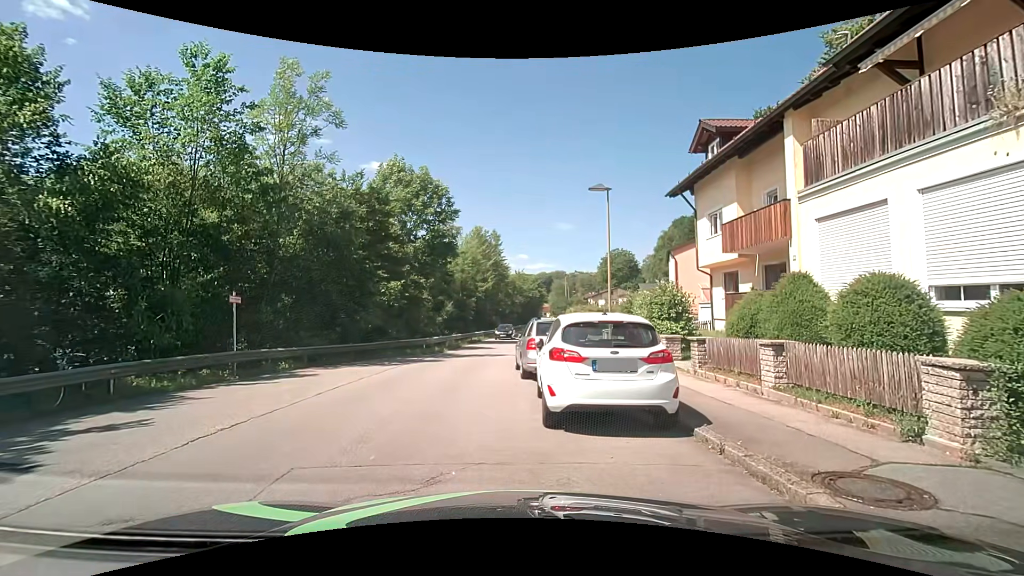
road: residential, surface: asphalt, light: Day
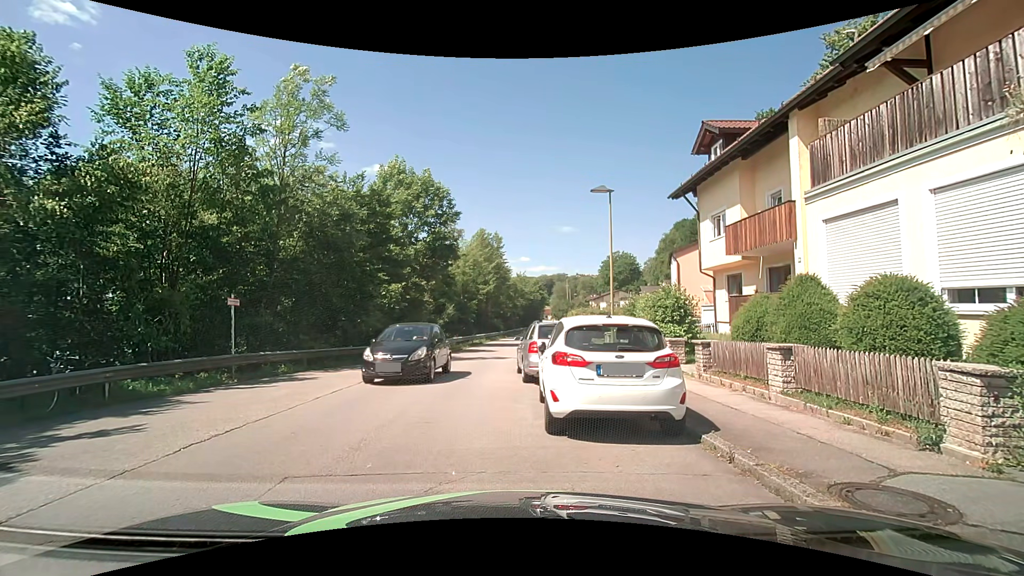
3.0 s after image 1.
(0.0, +0.3) m; 0°
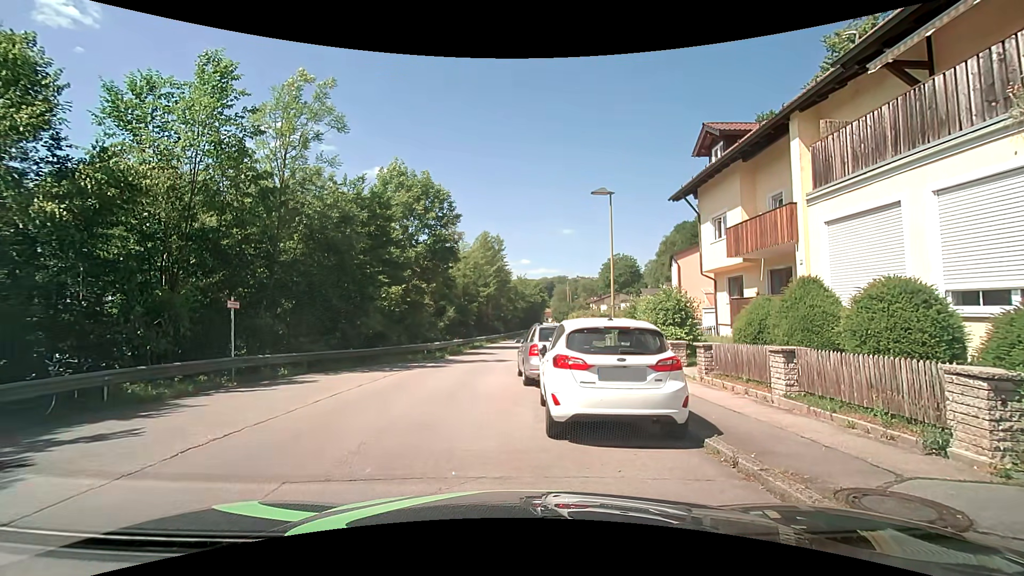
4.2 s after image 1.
(0.0, +0.1) m; 0°
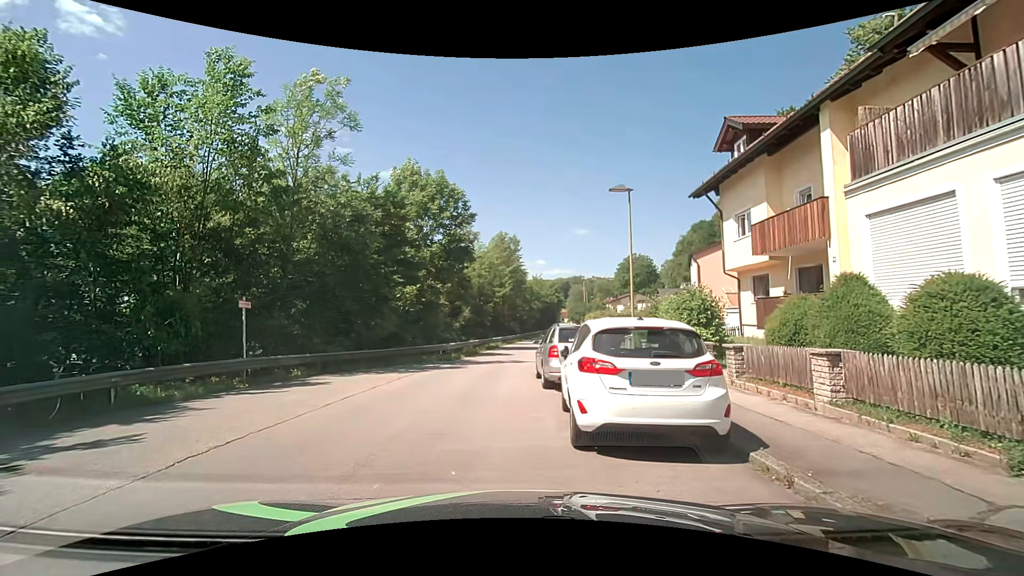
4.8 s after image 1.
(0.0, +0.6) m; -3°
